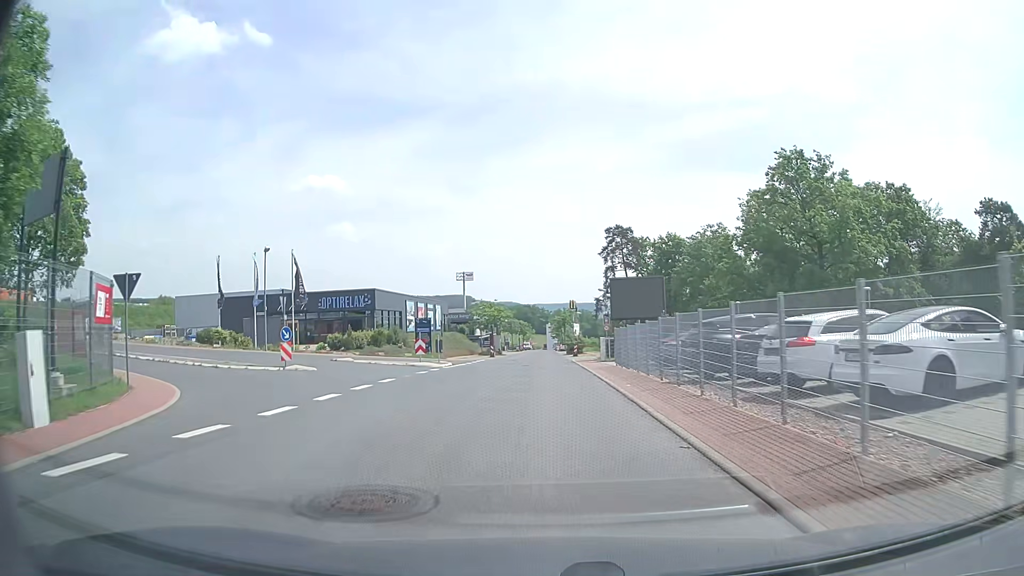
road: unclassified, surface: asphalt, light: Day
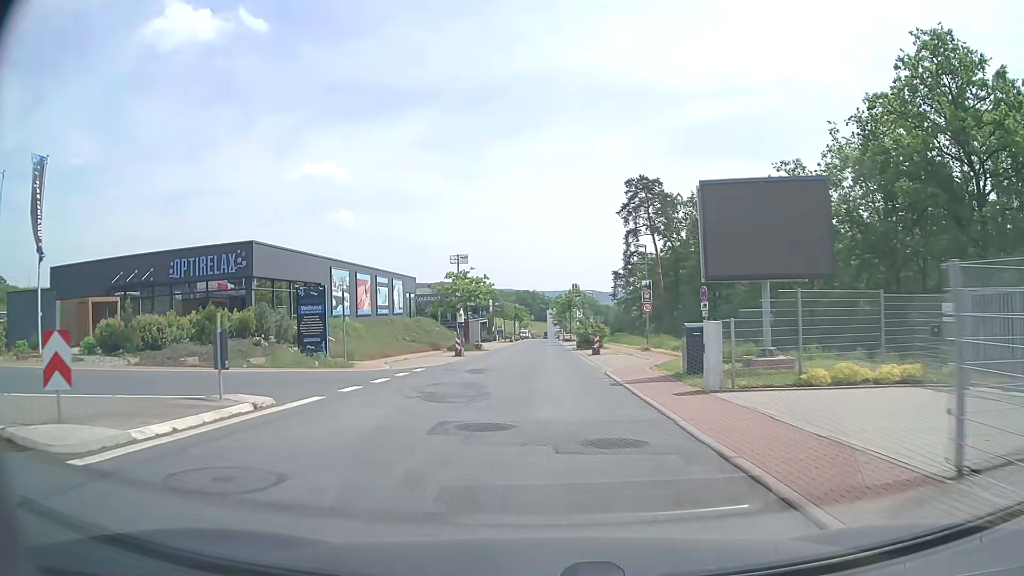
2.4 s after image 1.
(-0.2, +26.8) m; -1°
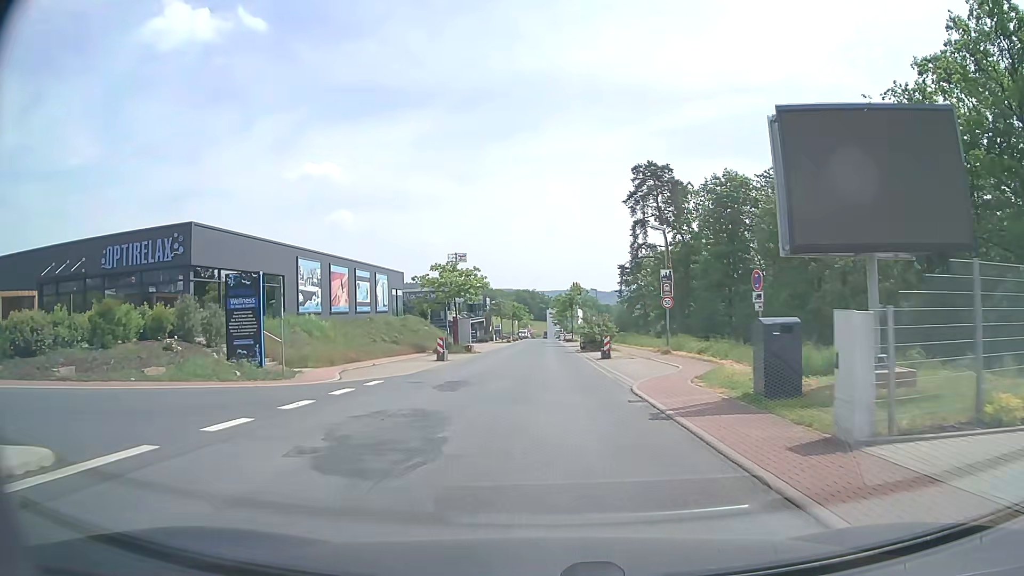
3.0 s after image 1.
(0.0, +6.8) m; 0°
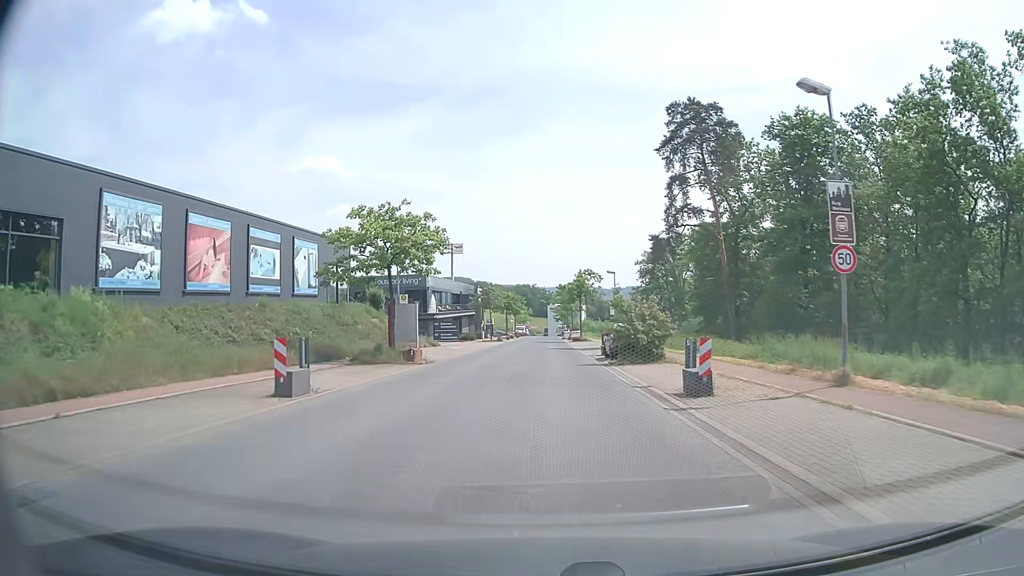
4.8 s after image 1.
(-0.1, +20.8) m; 0°
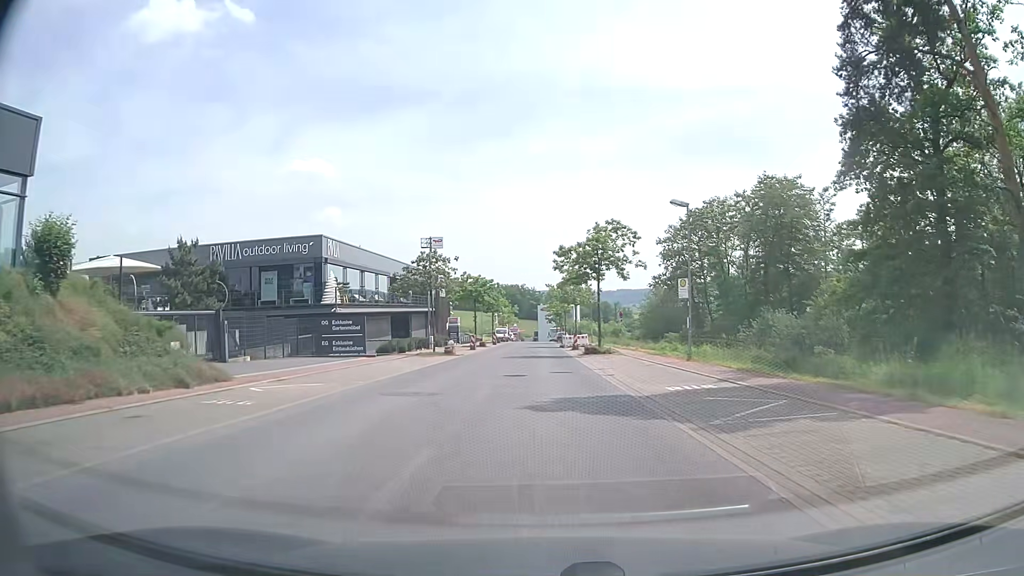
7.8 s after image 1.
(+0.2, +35.4) m; +1°
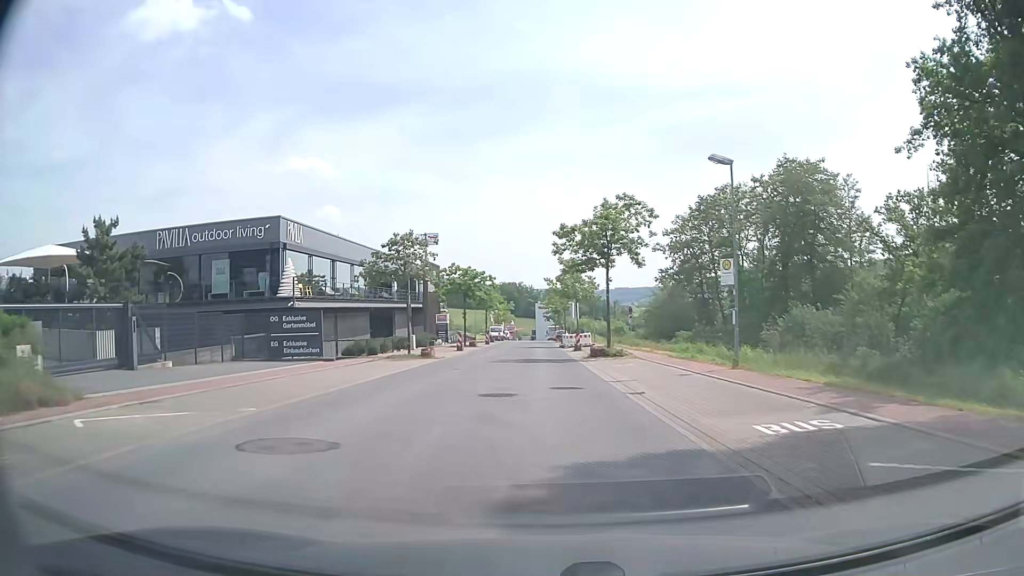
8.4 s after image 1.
(0.0, +7.2) m; +1°
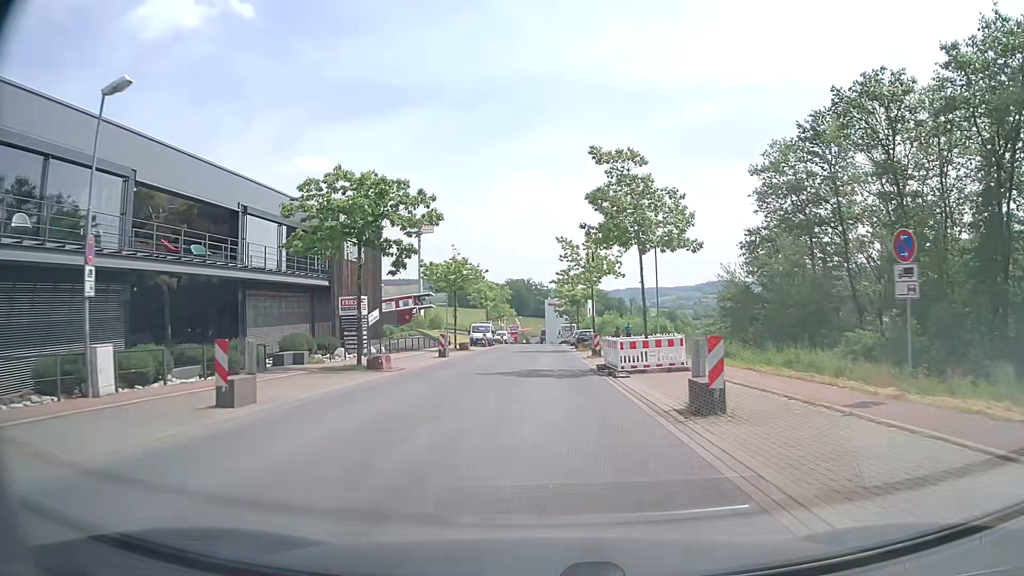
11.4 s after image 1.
(-0.3, +36.3) m; -1°
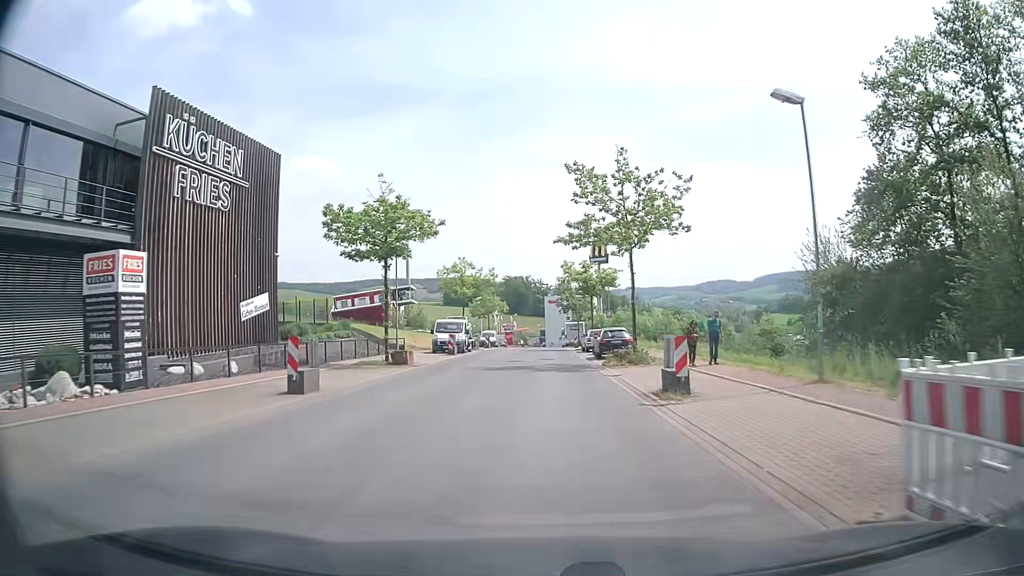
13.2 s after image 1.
(+0.1, +21.4) m; 0°
(0, +10) (0, +20) (0, +30) (0, +40) (0, +50) (0, +60) (0, +70) (0, +80) (0, +90) (0, +100) m
